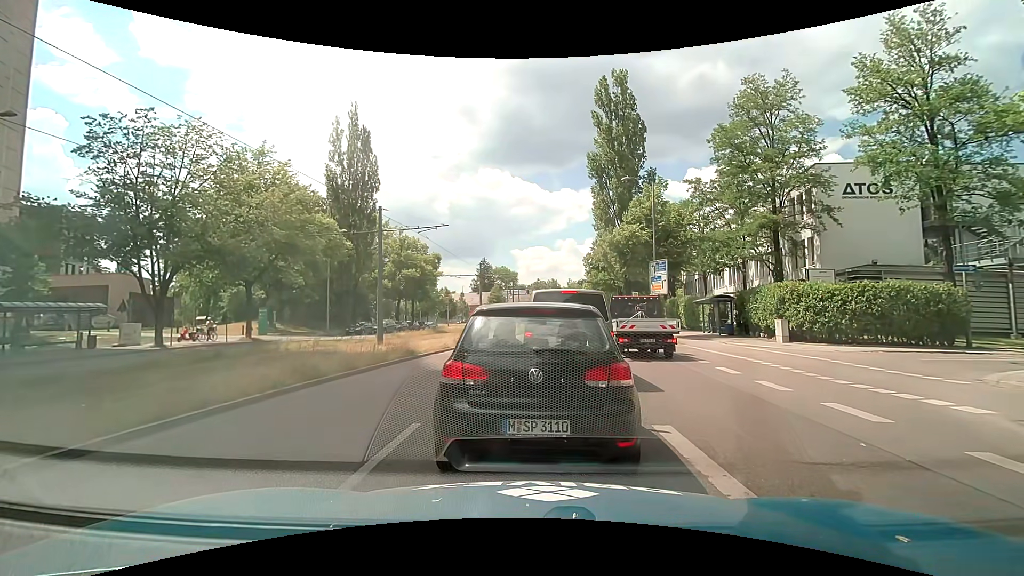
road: secondary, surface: asphalt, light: Day
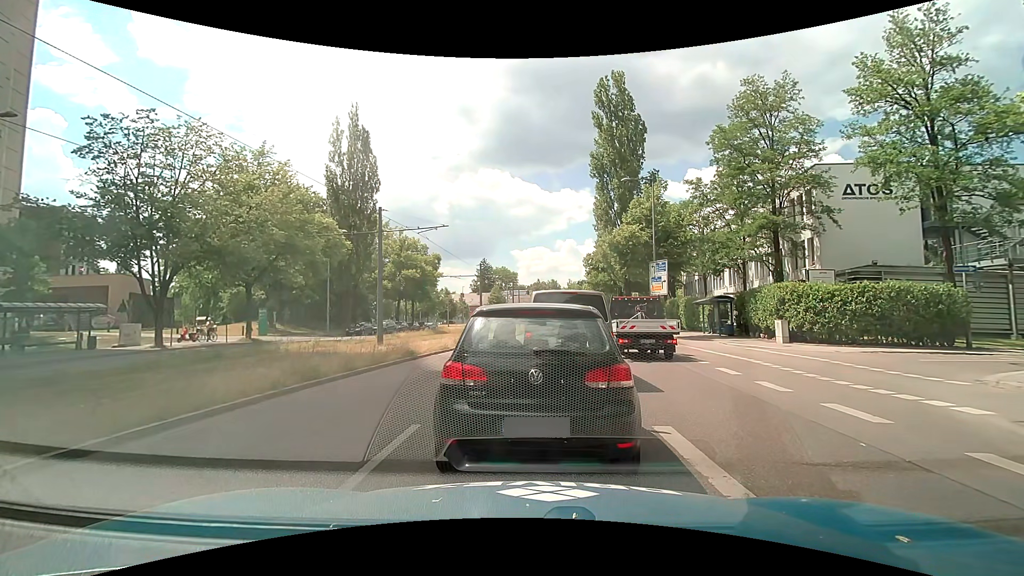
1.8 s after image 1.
(0.0, +0.1) m; 0°
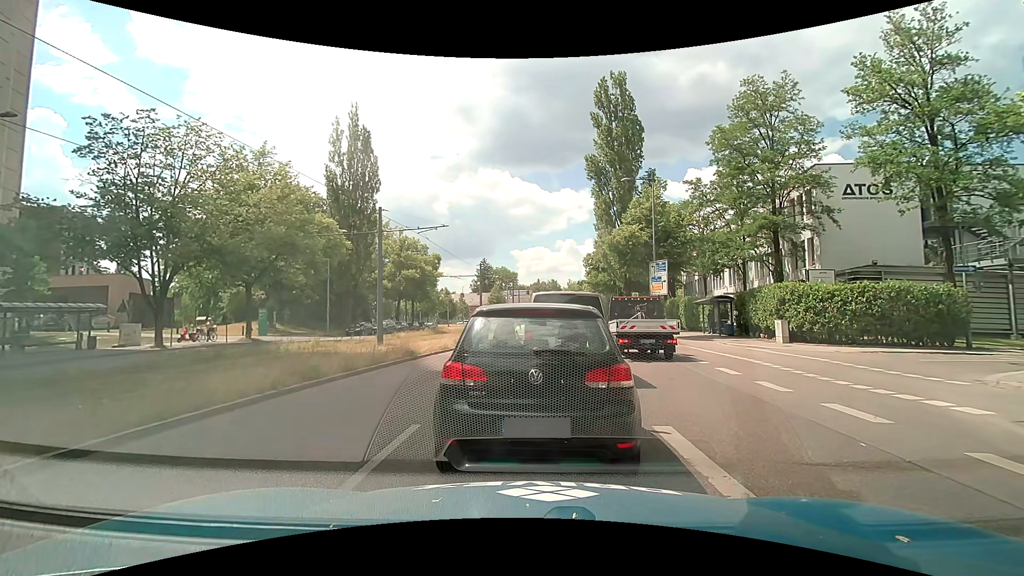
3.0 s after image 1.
(0.0, 0.0) m; 0°
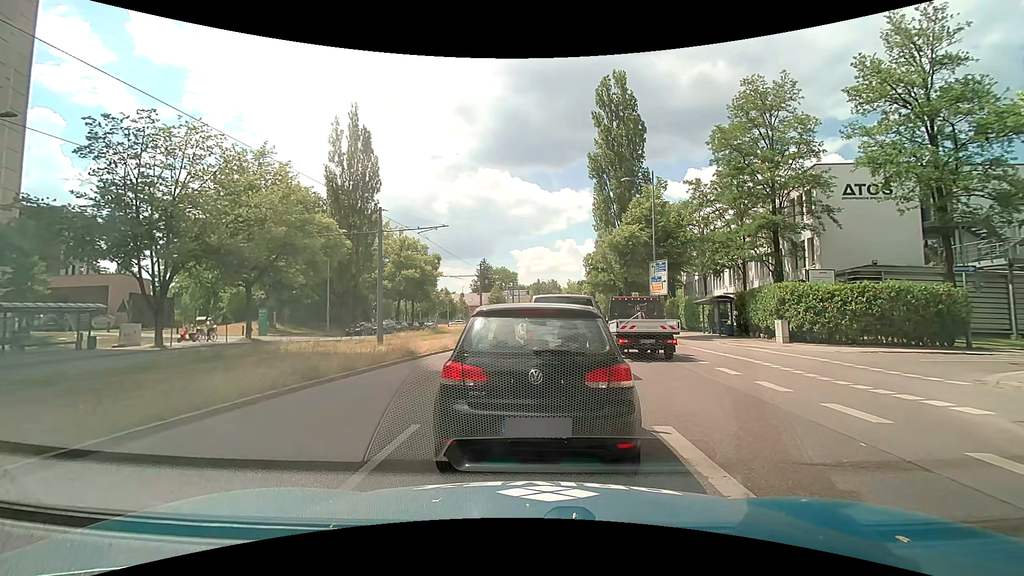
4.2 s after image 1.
(0.0, 0.0) m; 0°
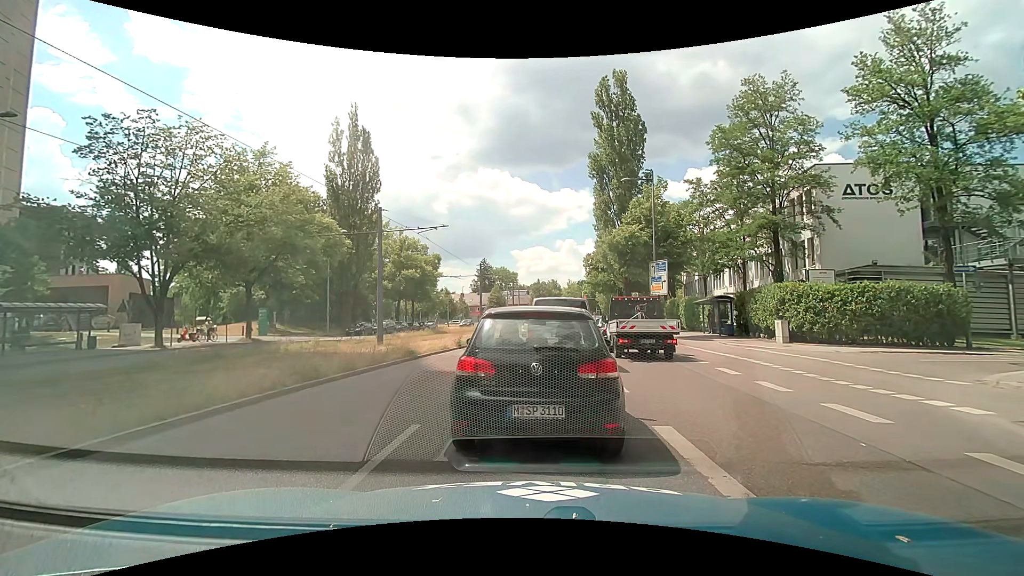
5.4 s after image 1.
(0.0, 0.0) m; 0°
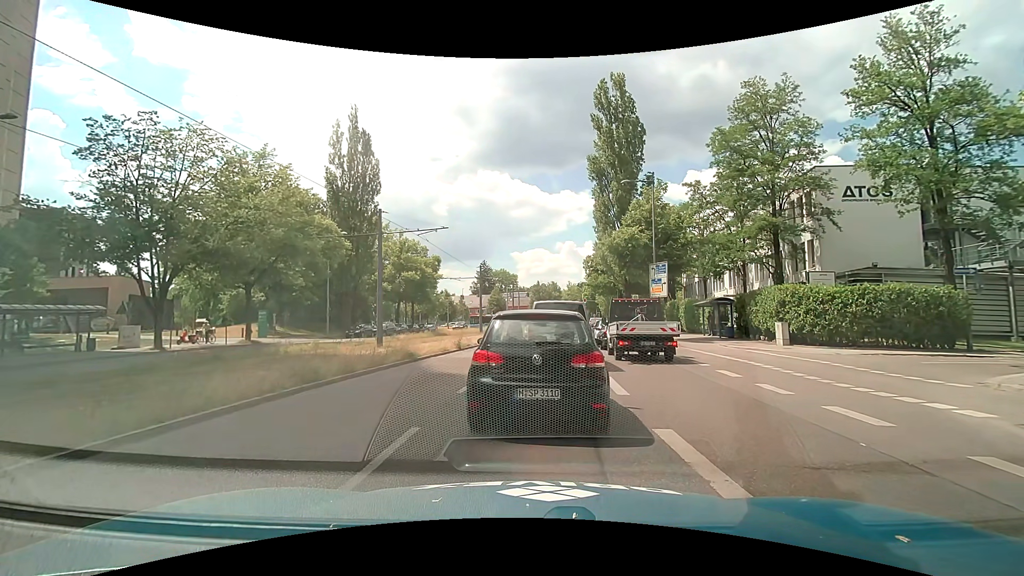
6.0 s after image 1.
(0.0, 0.0) m; 0°
